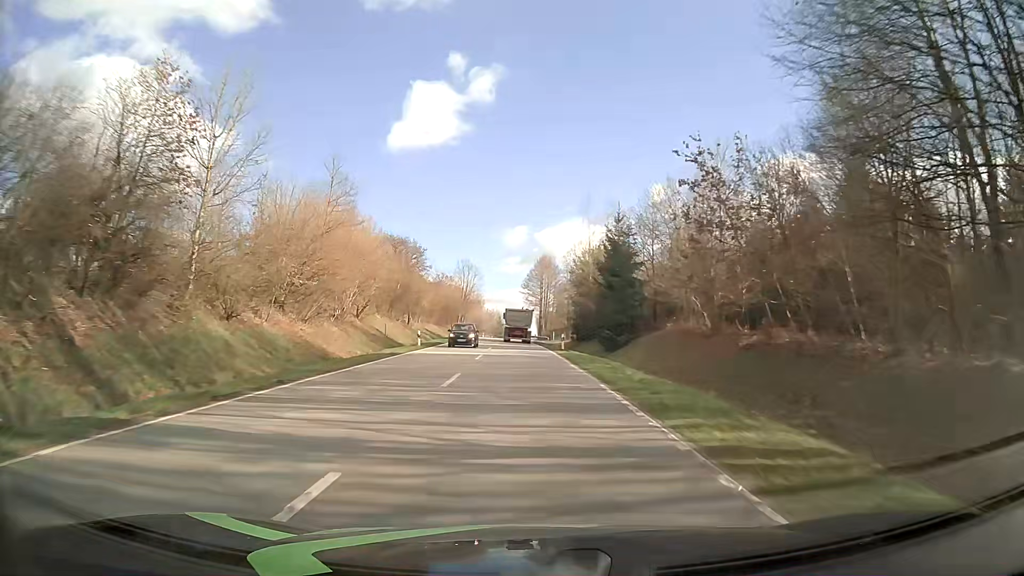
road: tertiary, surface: asphalt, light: Day
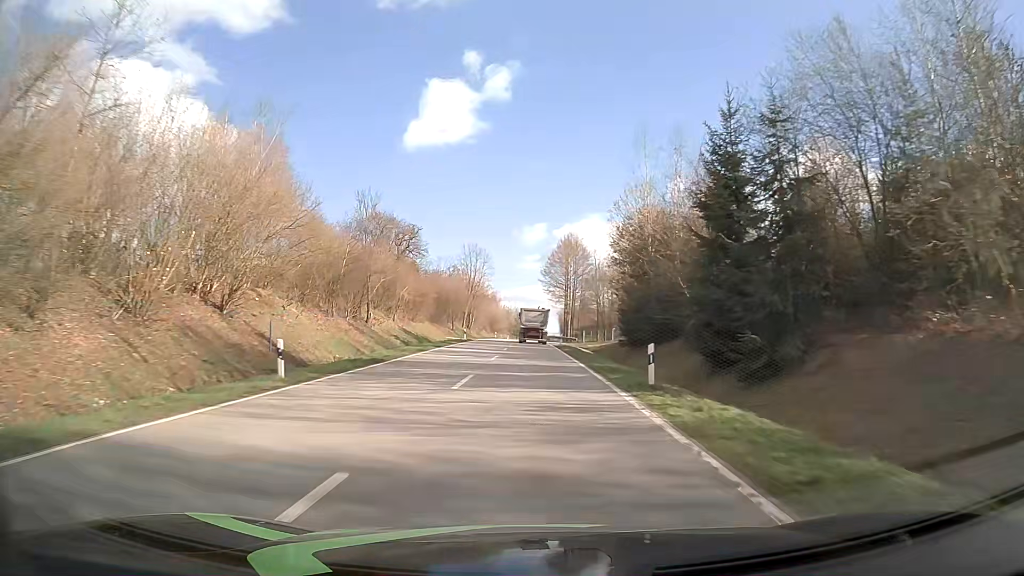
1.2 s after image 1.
(-0.5, +24.5) m; -2°
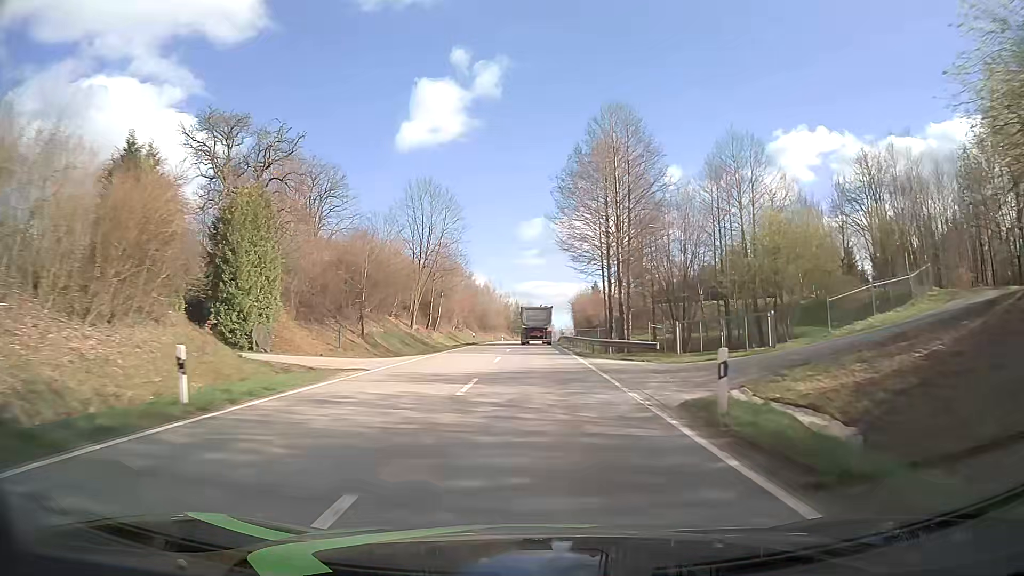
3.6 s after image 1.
(-0.3, +49.7) m; 0°
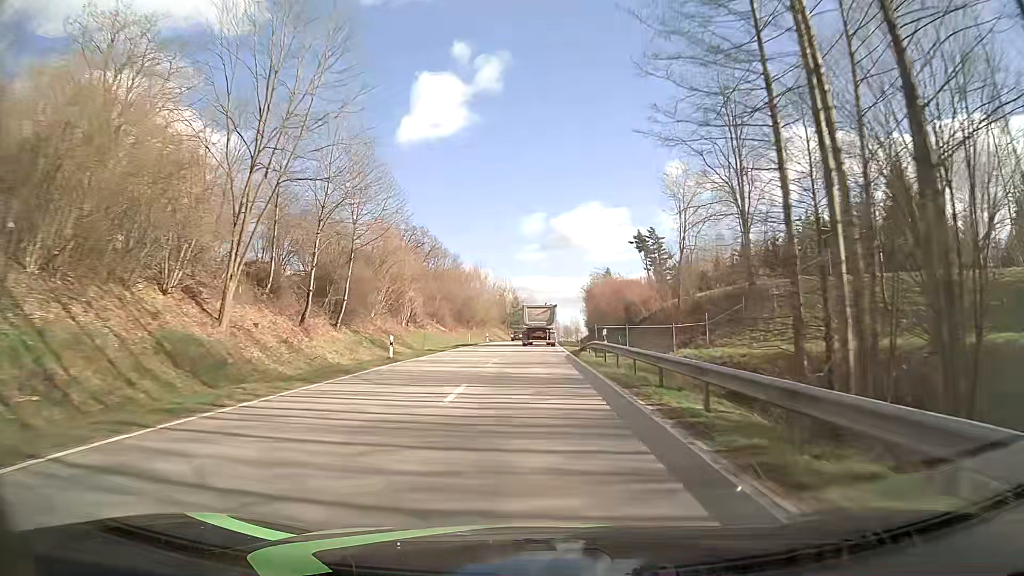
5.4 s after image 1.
(0.0, +38.3) m; 0°
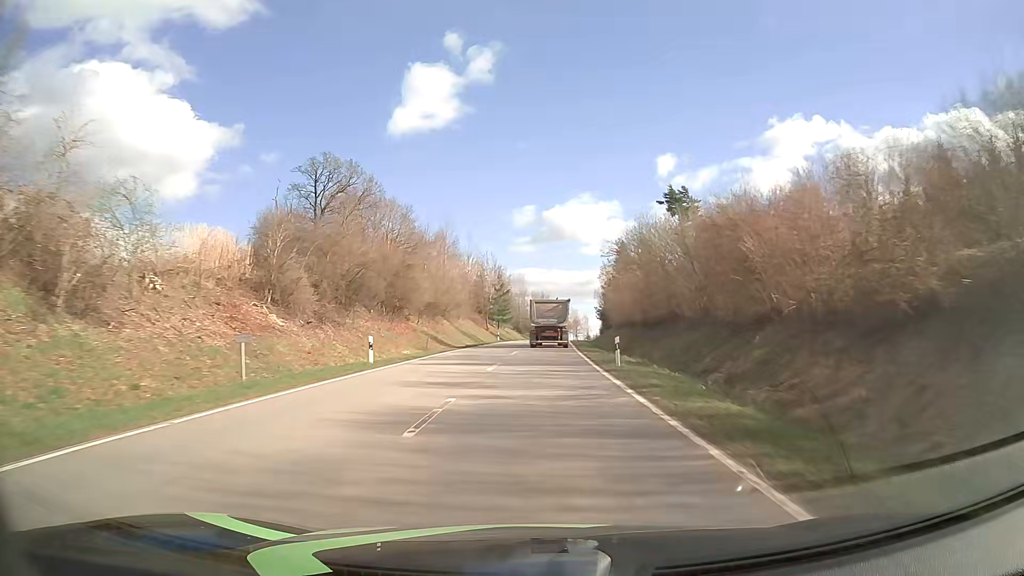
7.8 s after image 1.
(+0.2, +52.7) m; +1°
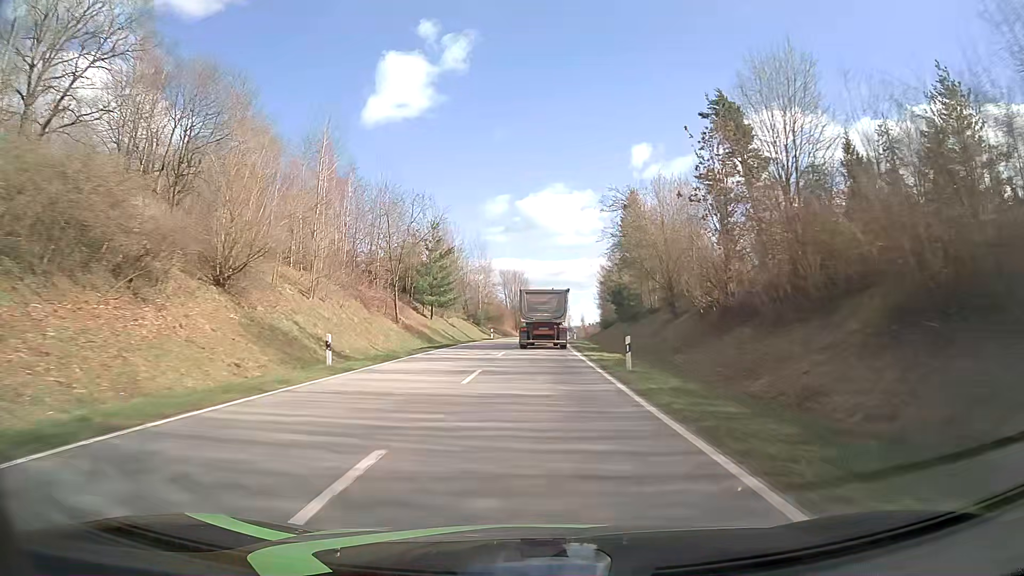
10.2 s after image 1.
(+1.2, +53.9) m; +2°
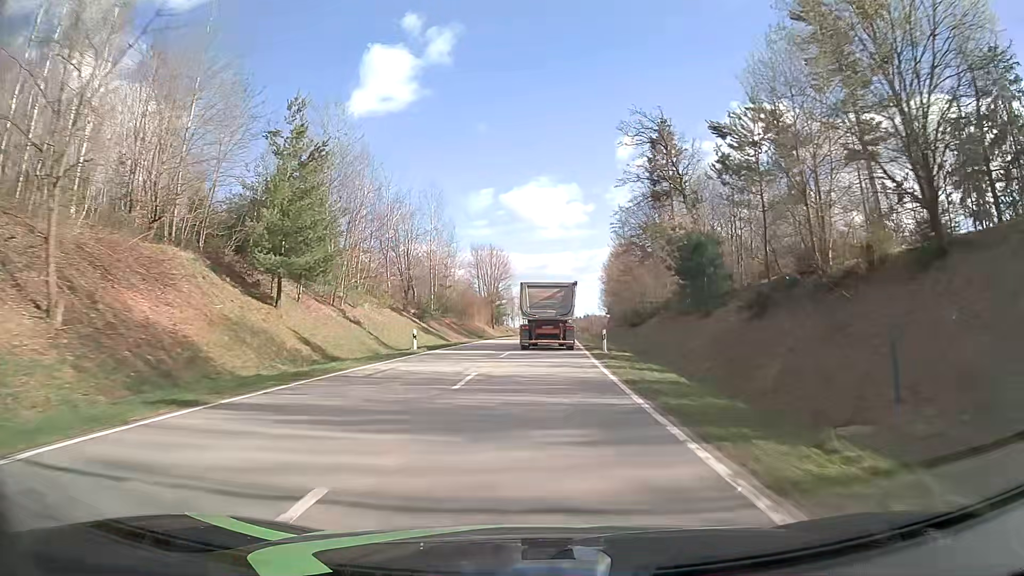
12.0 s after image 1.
(+0.5, +38.3) m; +1°
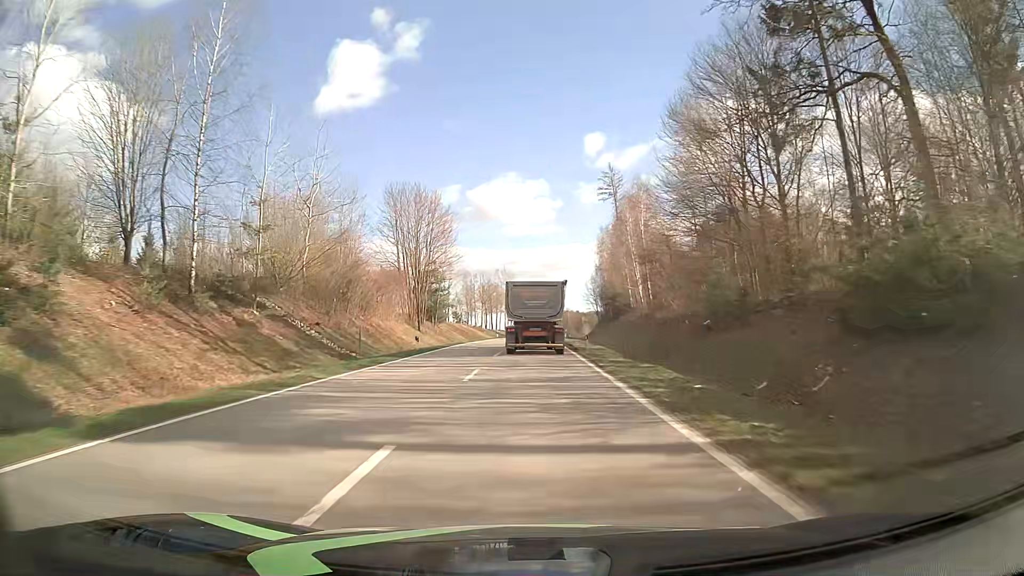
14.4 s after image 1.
(+1.1, +46.3) m; +3°
(0, +10) (0, +20) (0, +30) (0, +40) (+1, +50) (+1, +60) (+1, +70) (+1, +80) (+2, +90) (+2, +100) m
